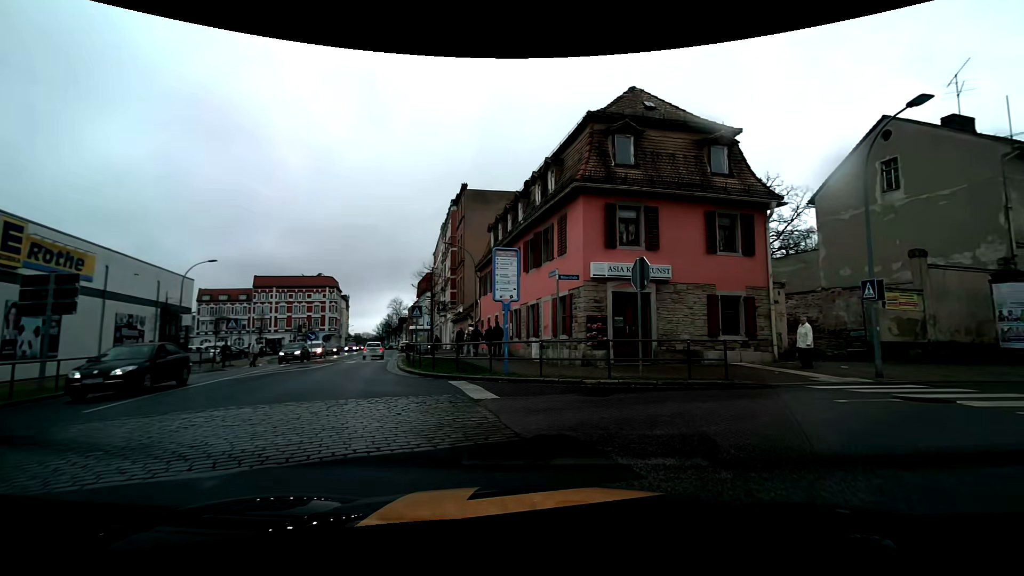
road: primary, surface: paving_stones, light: Day
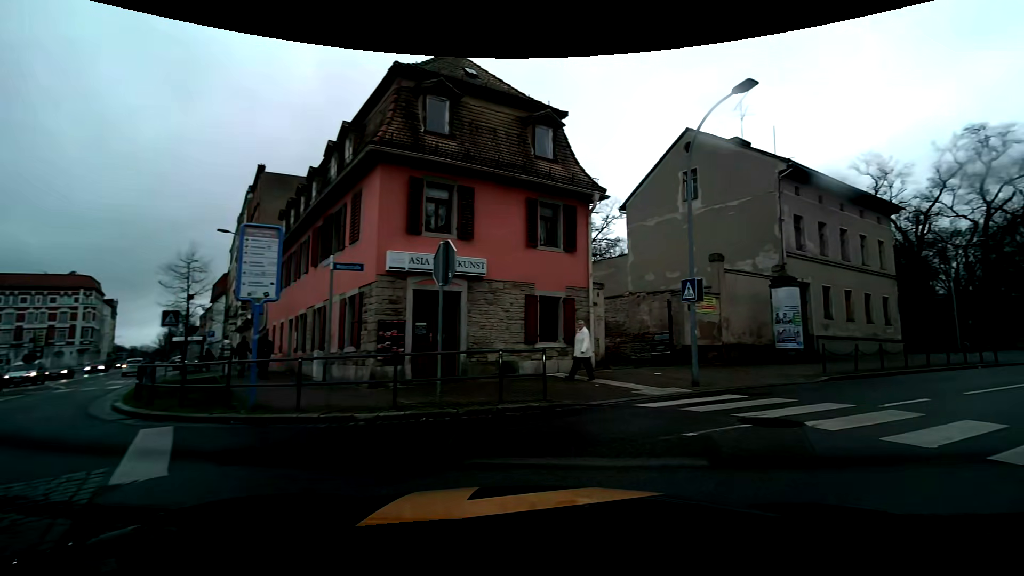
(+0.4, +3.8) m; +17°
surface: asphalt
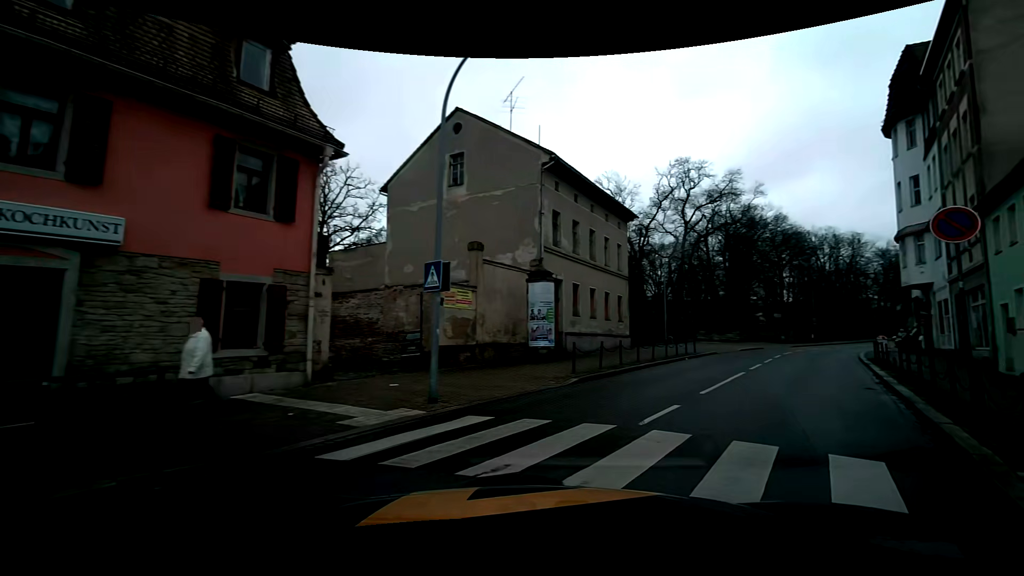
(+1.0, +3.9) m; +26°
(+4, +9) (+8, +18) (+13, +27) (+19, +35) (+25, +43) (+31, +50) (+39, +58) (+45, +65) (+51, +73) (+58, +80) m
